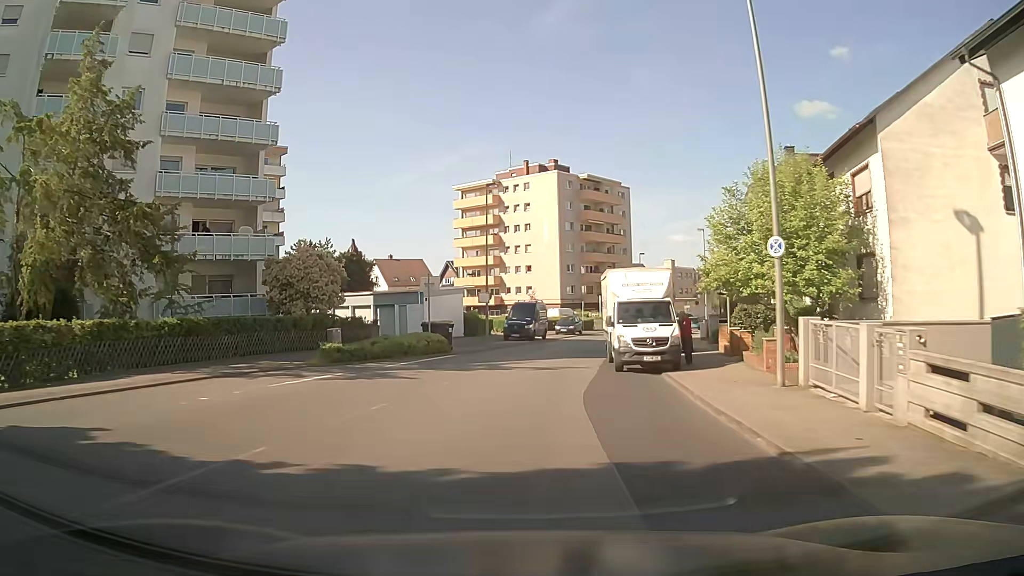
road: secondary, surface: asphalt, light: Day
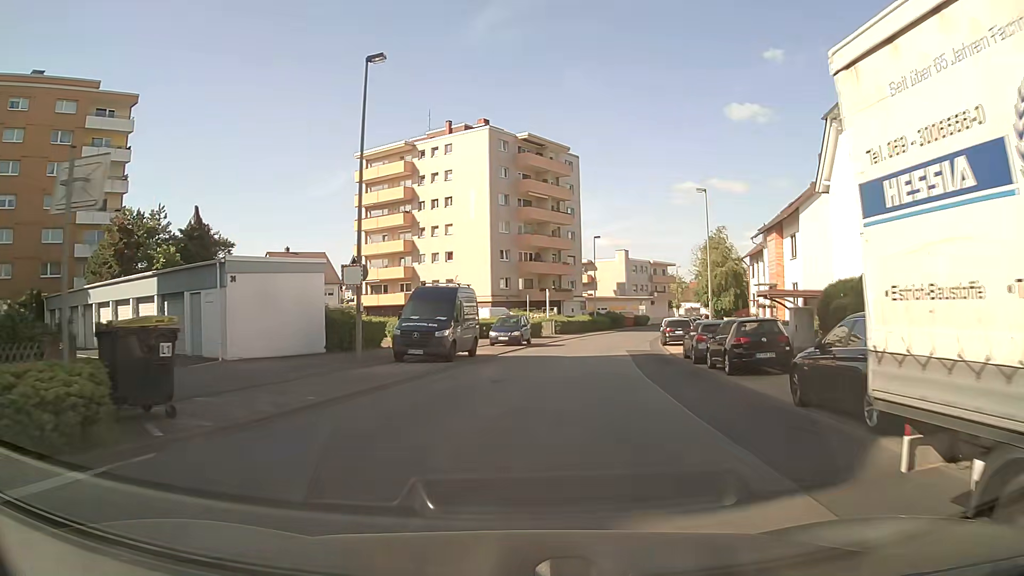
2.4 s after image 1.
(+0.4, +21.6) m; +6°
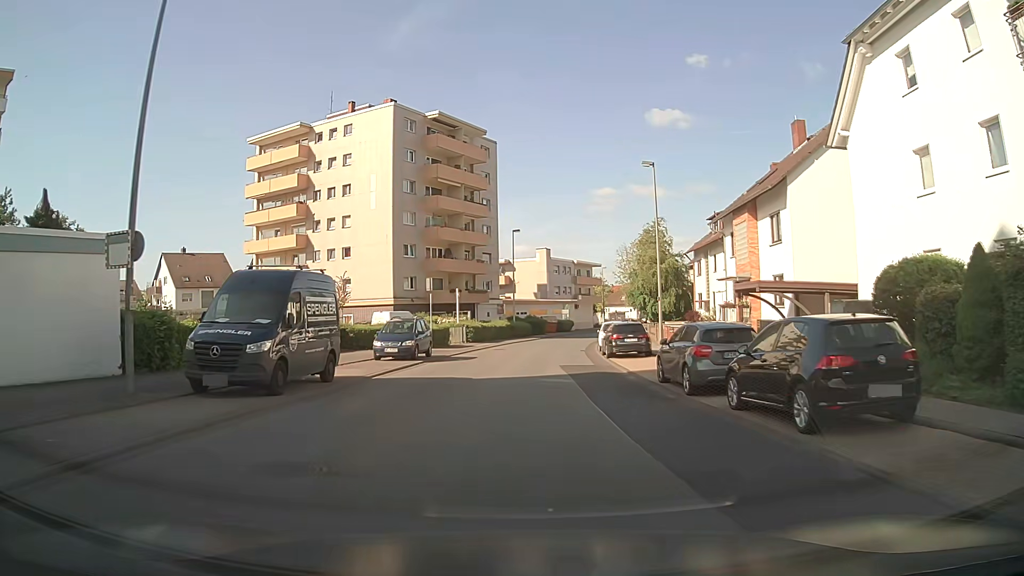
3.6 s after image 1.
(+0.7, +9.6) m; +6°
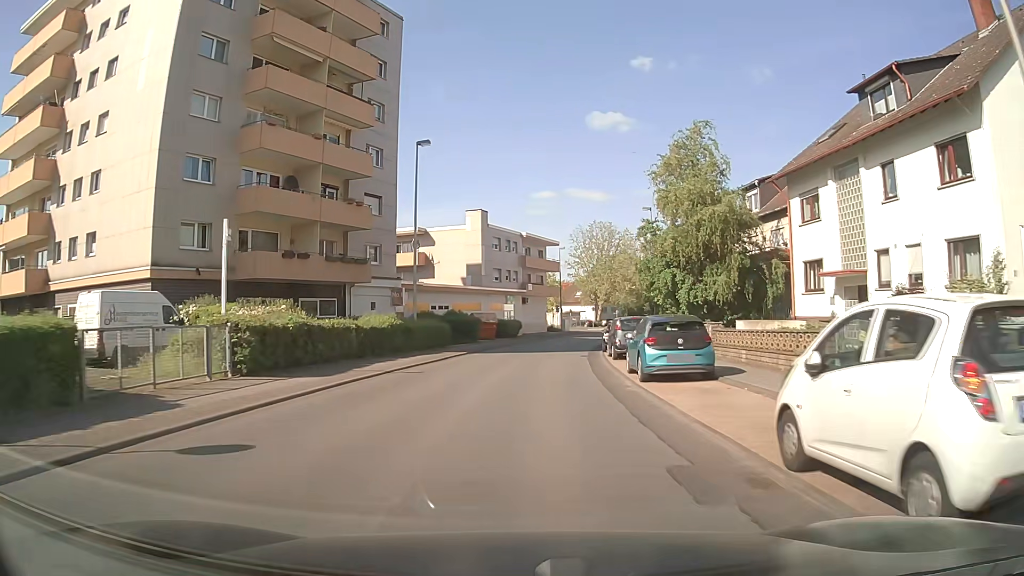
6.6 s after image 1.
(+1.6, +32.4) m; +6°
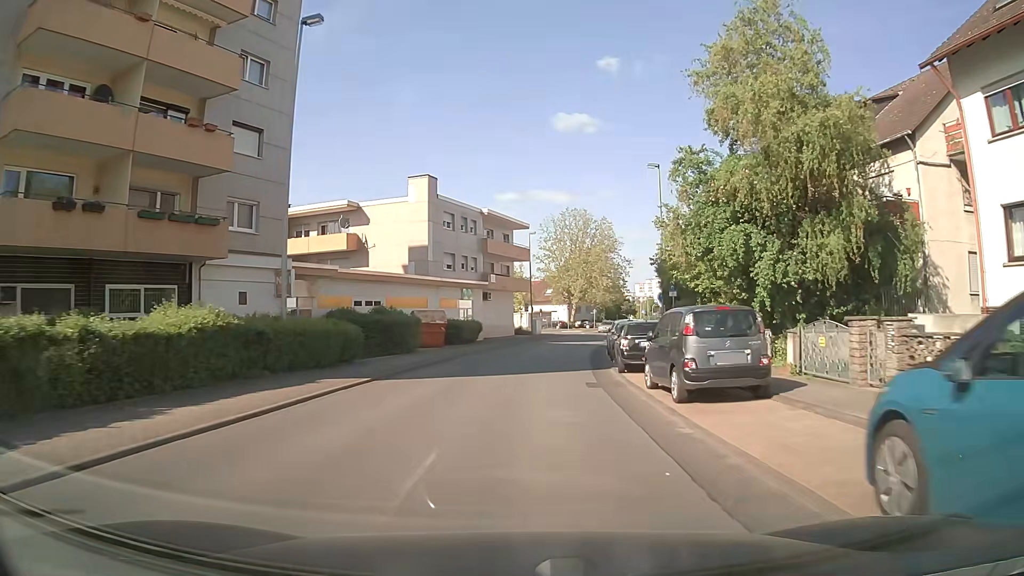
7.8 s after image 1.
(+0.3, +14.8) m; +3°
(0, +10) (+1, +20) (+2, +30) (+3, +40) (+5, +50) (+7, +59) (+10, +69) (+12, +79) (+16, +88) (+19, +98) m
